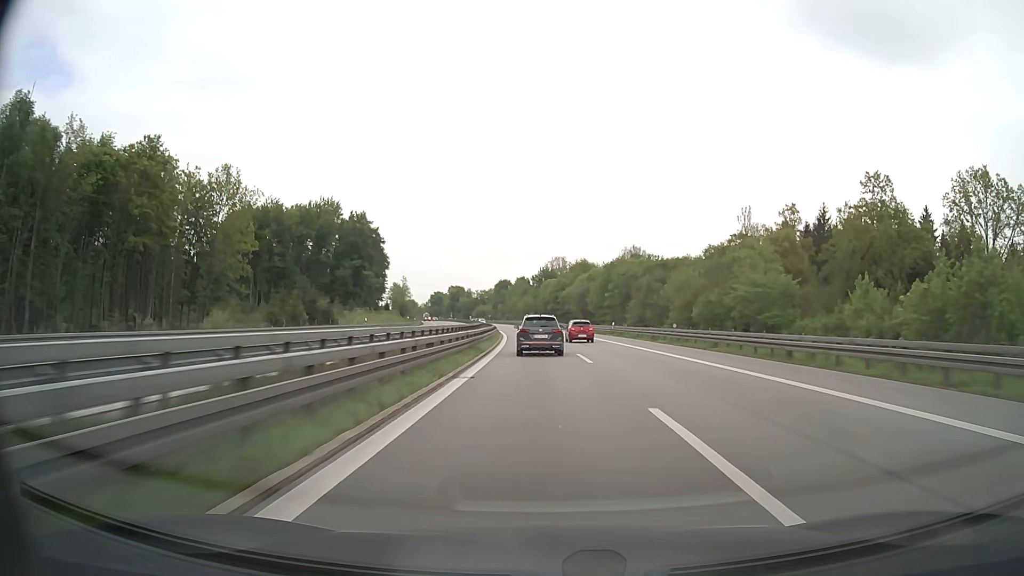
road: motorway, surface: asphalt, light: Day
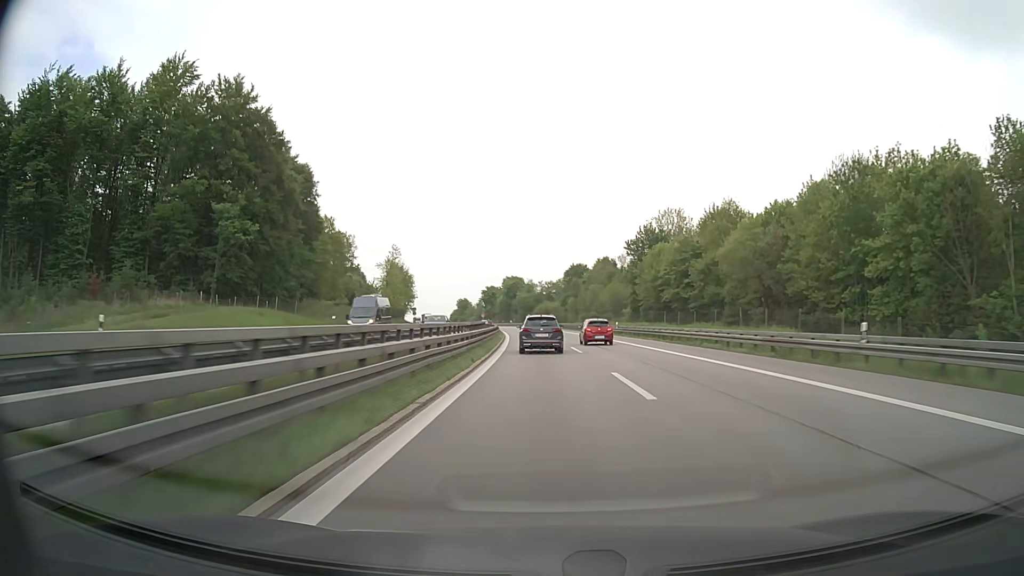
(-5.4, +100.7) m; -6°
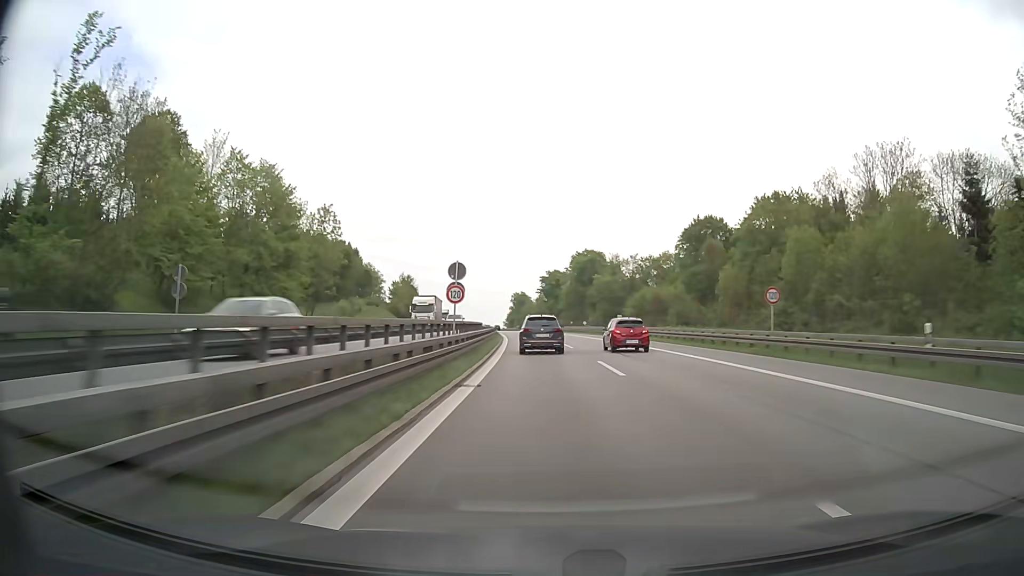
(-5.9, +102.6) m; -6°
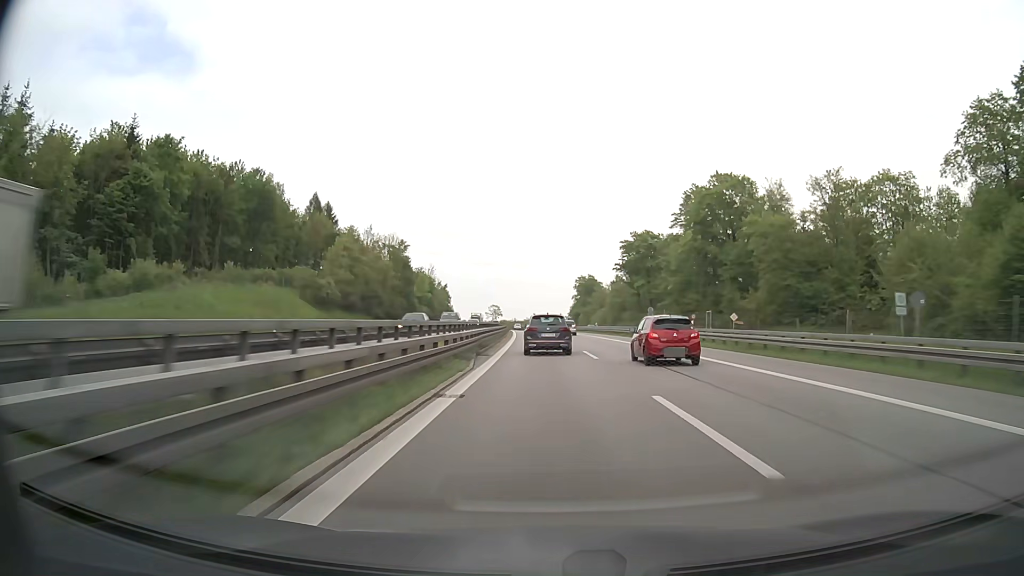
(-4.1, +82.8) m; -5°
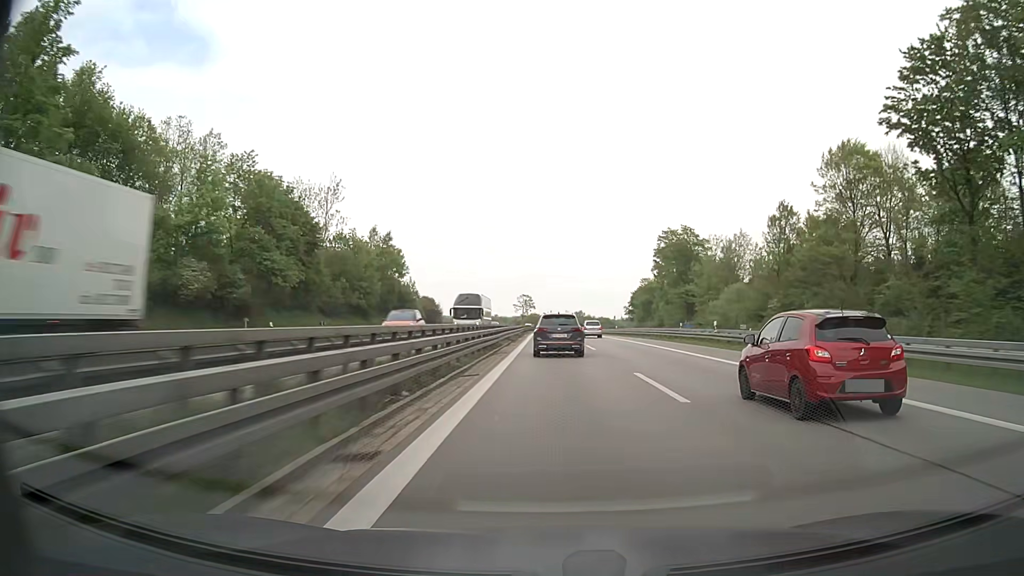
(-4.2, +102.4) m; -4°
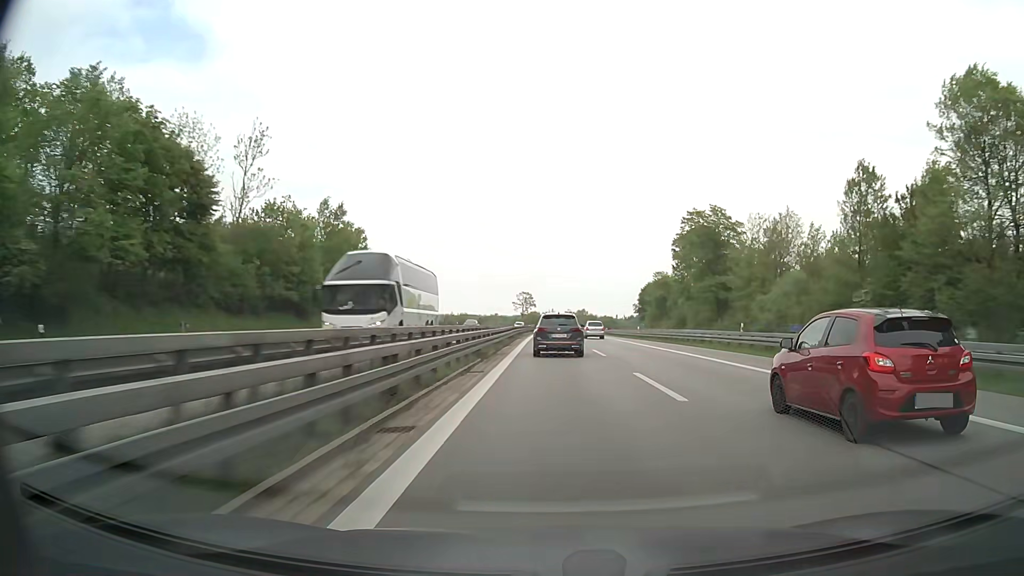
(0.0, +20.2) m; 0°
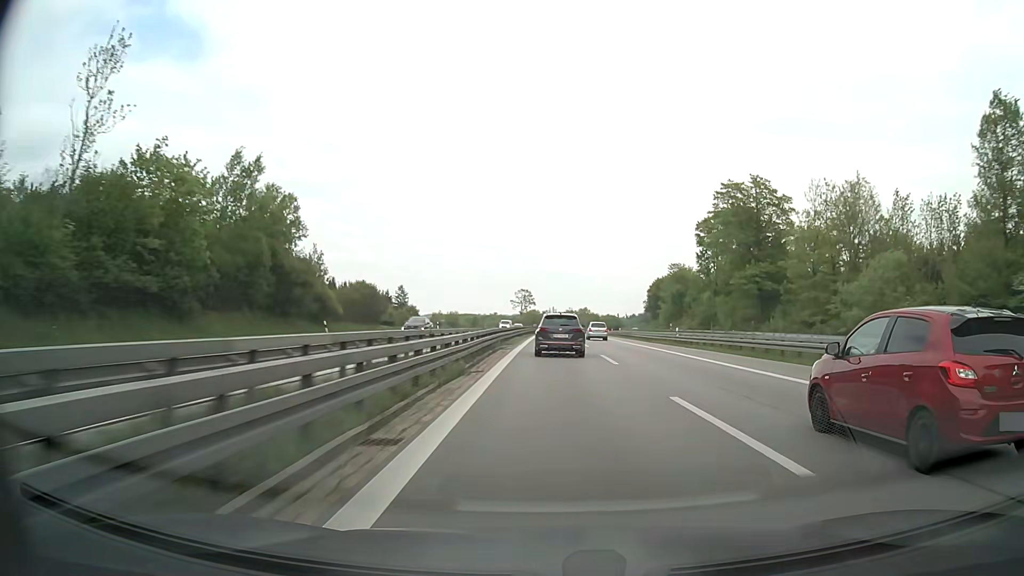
(0.0, +20.2) m; 0°
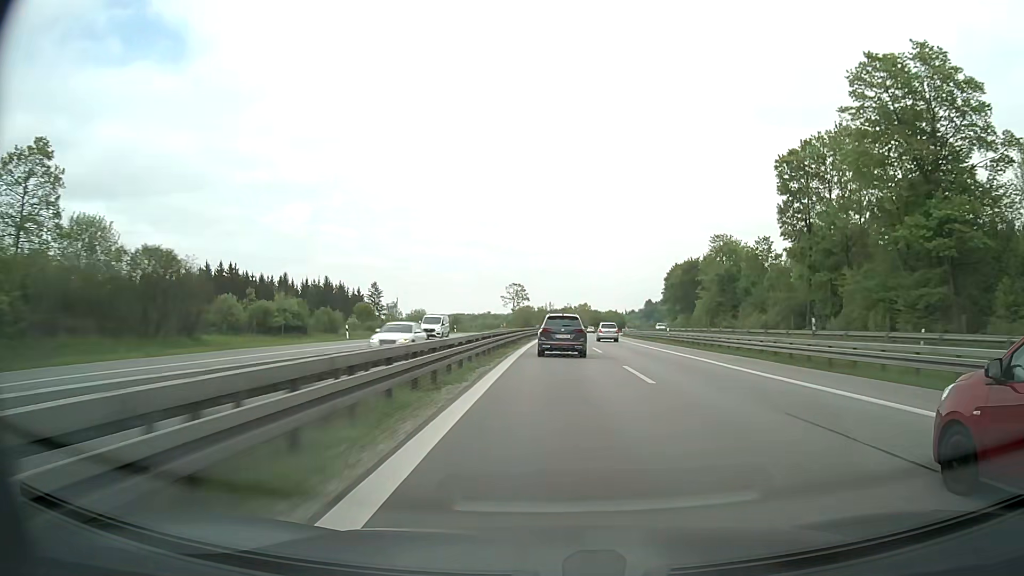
(+0.2, +40.5) m; 0°
(0, +10) (0, +20) (0, +30) (0, +40) (+1, +50) (+1, +60) (+1, +70) (+2, +80) (+3, +90) (+3, +100) m
